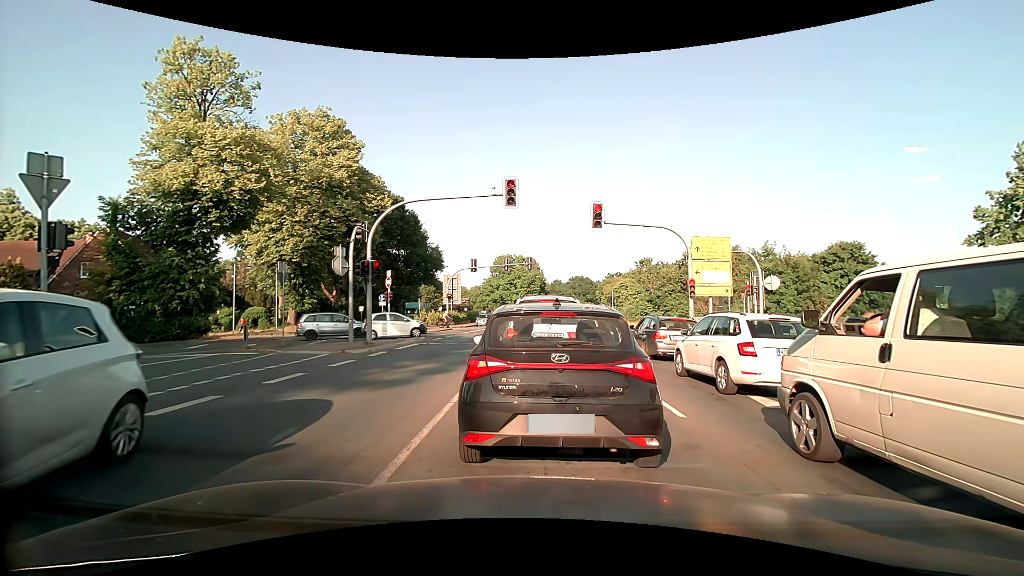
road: primary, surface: asphalt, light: Day
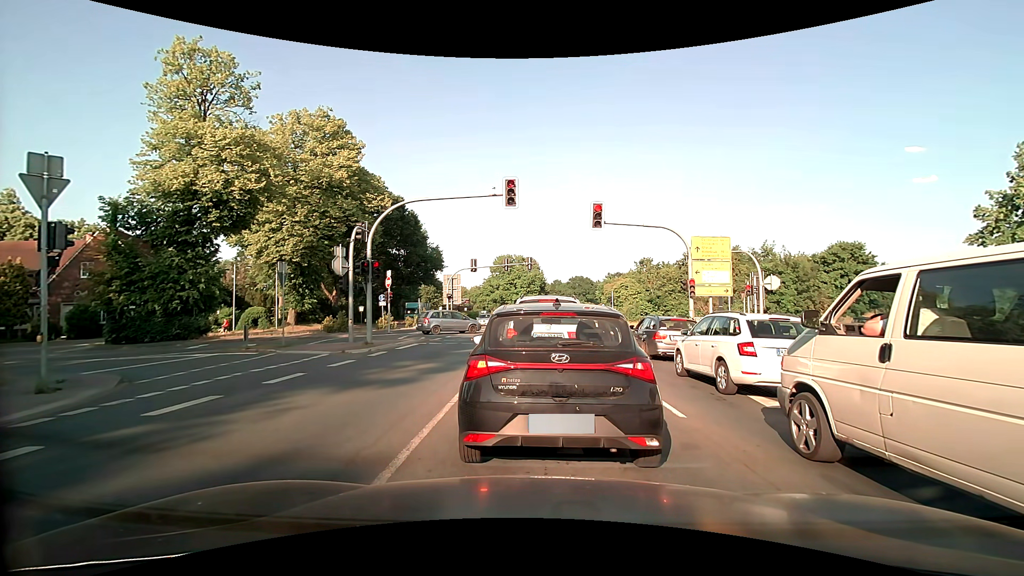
(0.0, 0.0) m; 0°
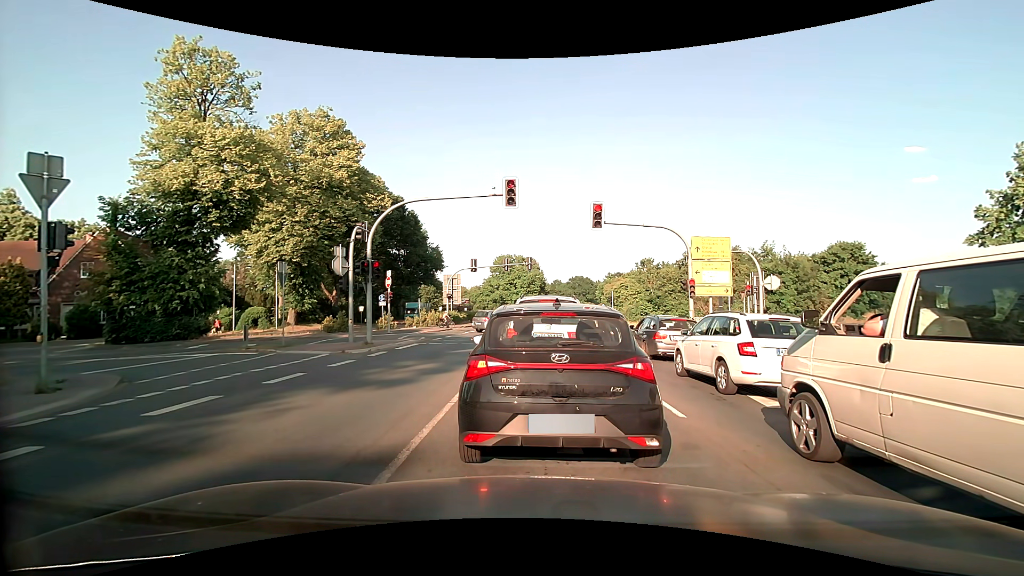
(0.0, 0.0) m; 0°
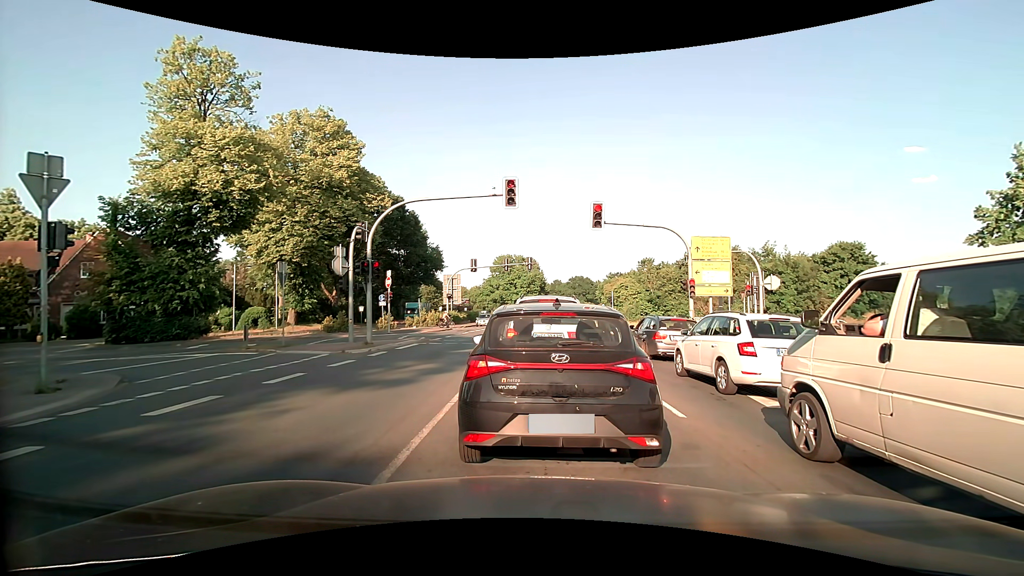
(0.0, 0.0) m; 0°
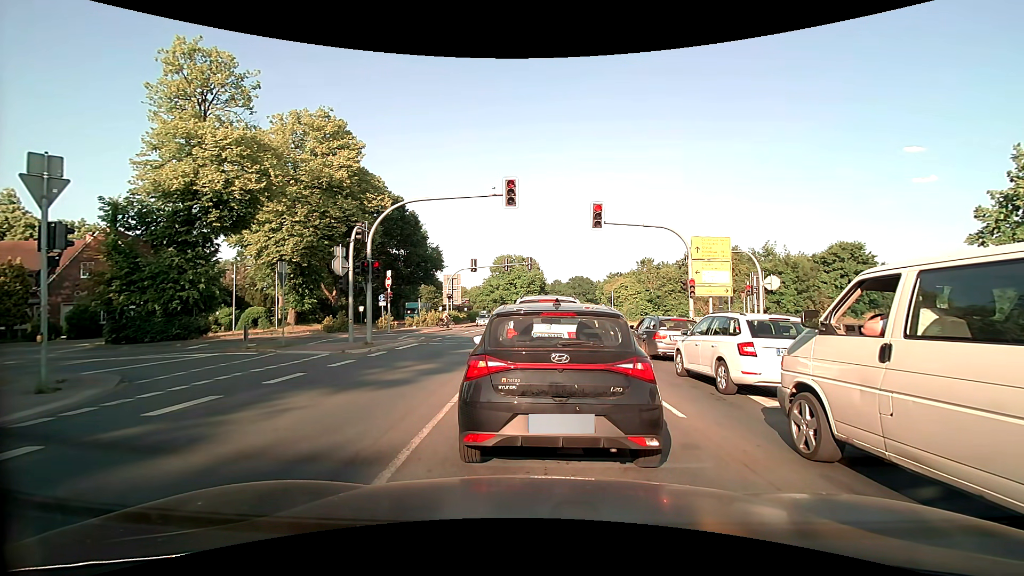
(0.0, 0.0) m; 0°
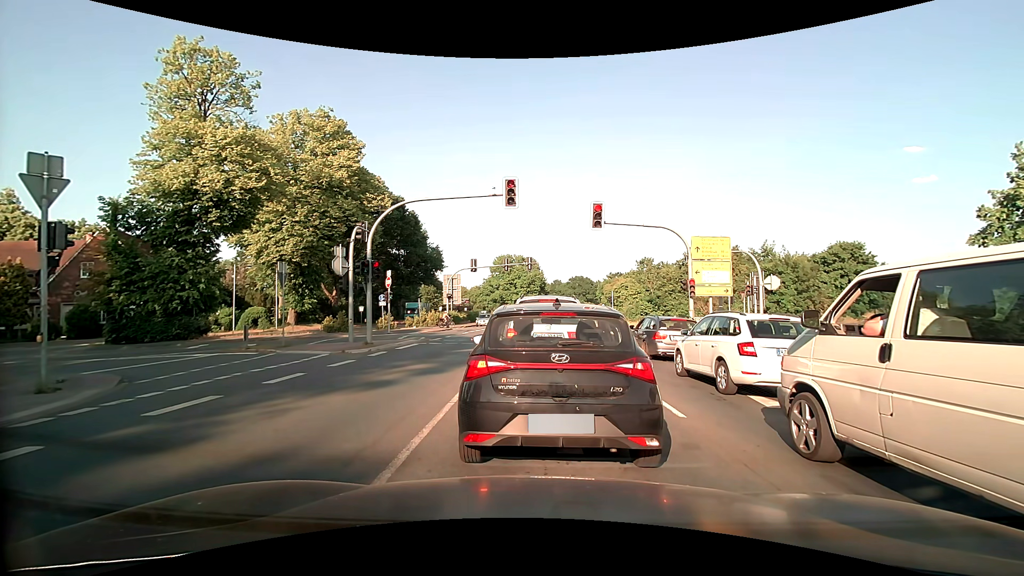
(0.0, 0.0) m; 0°
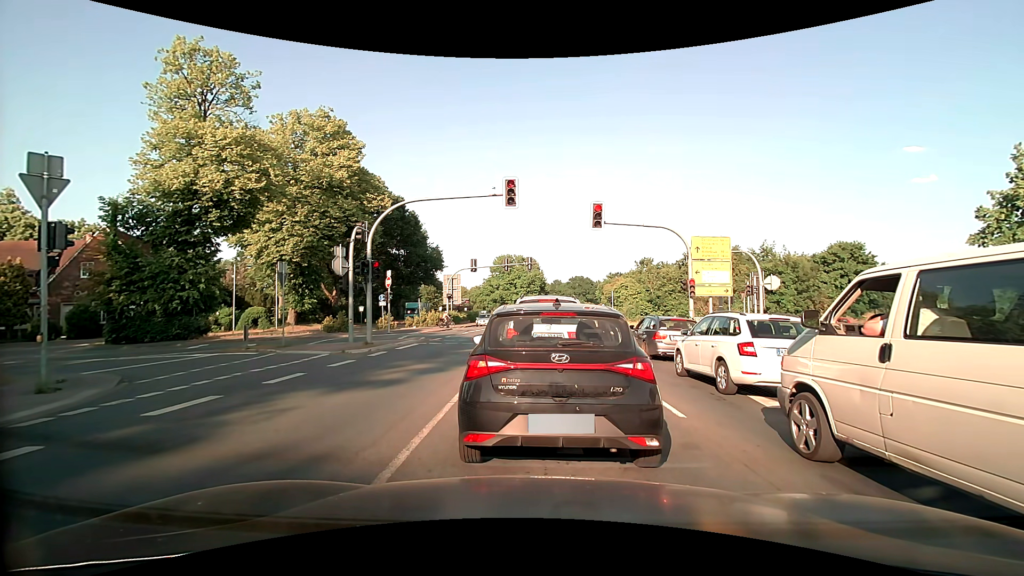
(0.0, 0.0) m; 0°
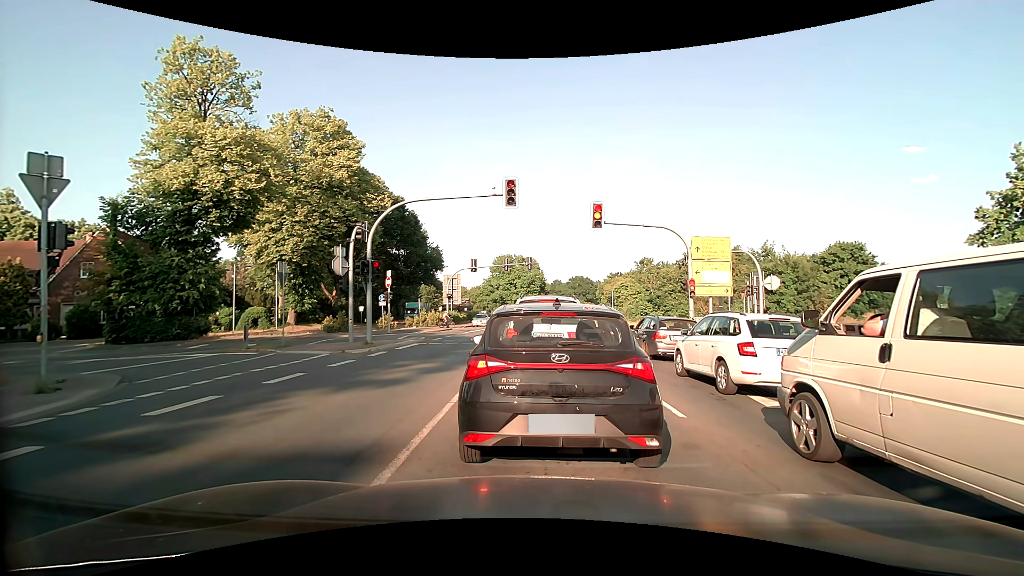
(0.0, 0.0) m; 0°
(0, +10) (+1, +20) (-2, +29) (-10, +34) (-20, +34) (-30, +31) (-39, +27) (-49, +24) (-58, +21) (-68, +18) m
